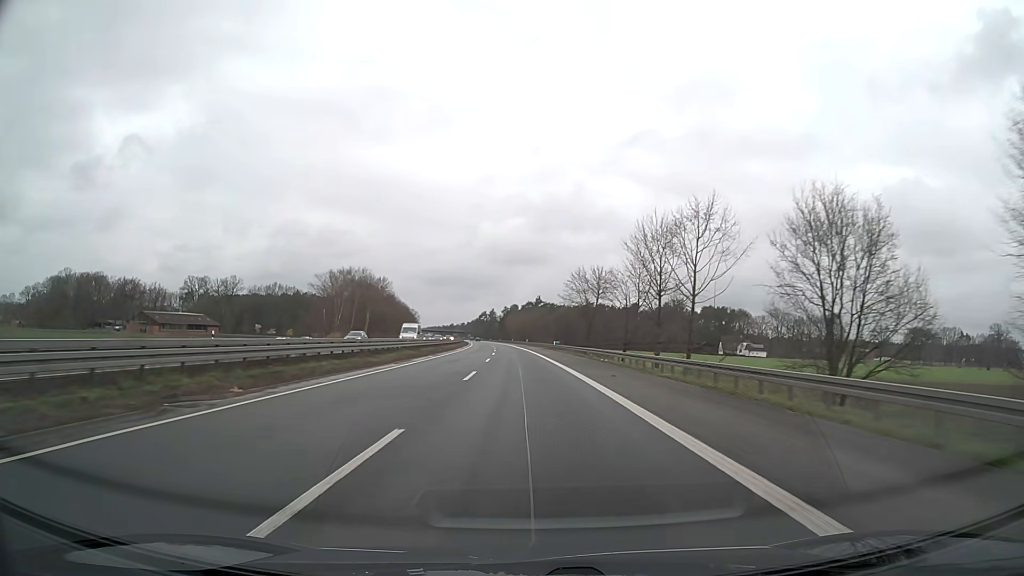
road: motorway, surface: asphalt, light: Day
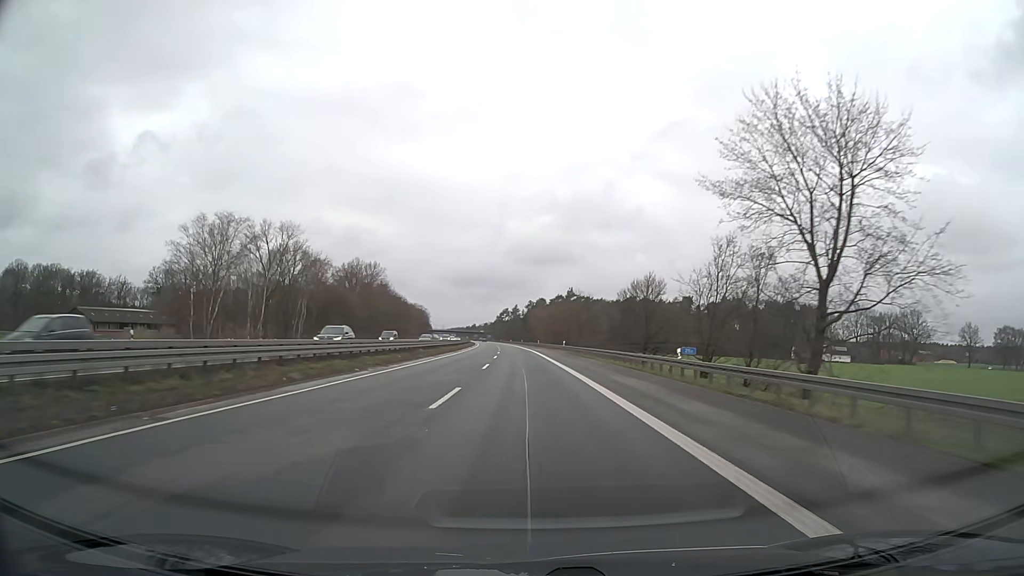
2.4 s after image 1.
(-1.2, +63.2) m; -2°
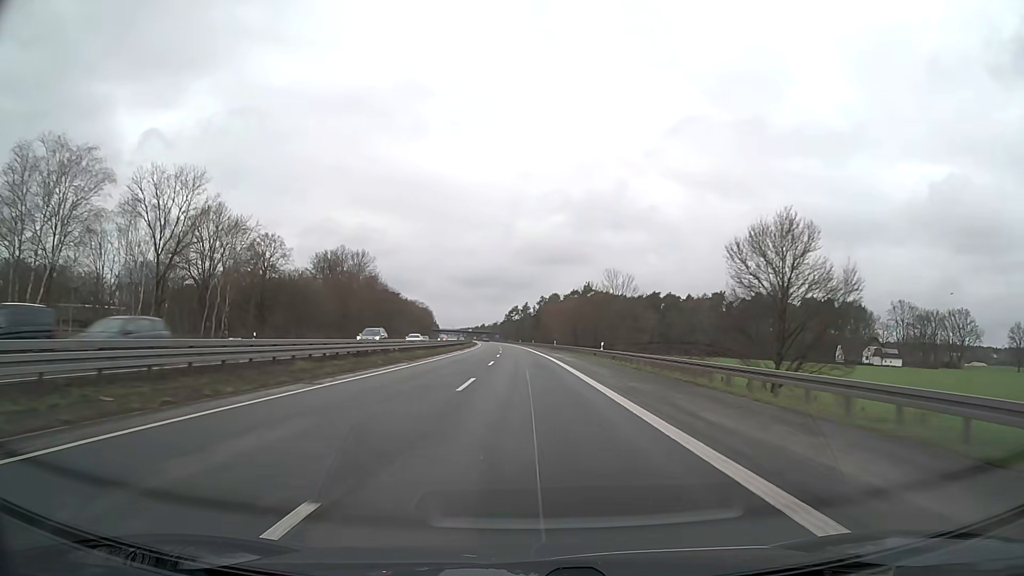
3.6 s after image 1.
(-0.3, +31.6) m; -1°
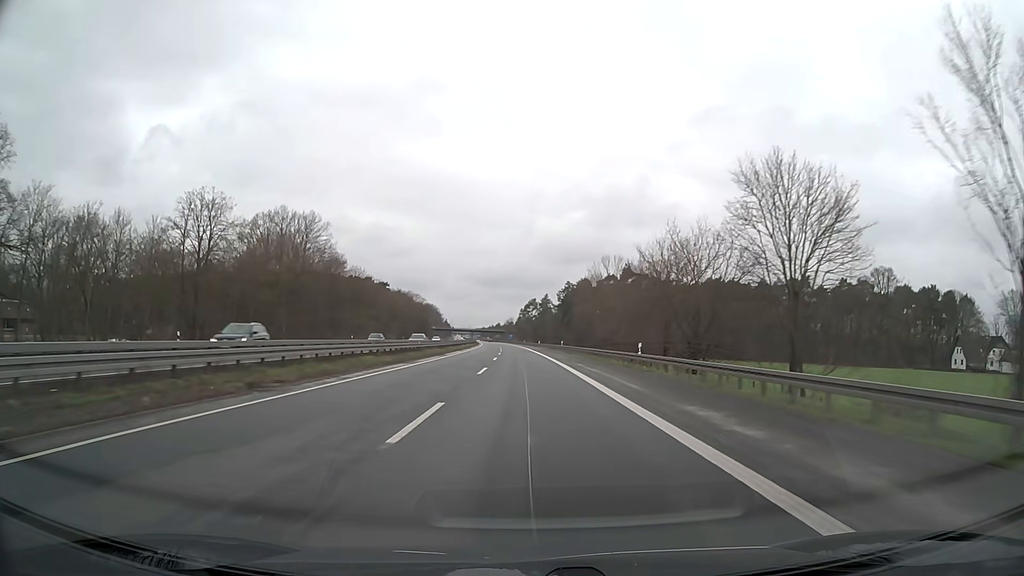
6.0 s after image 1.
(-0.6, +63.3) m; -1°
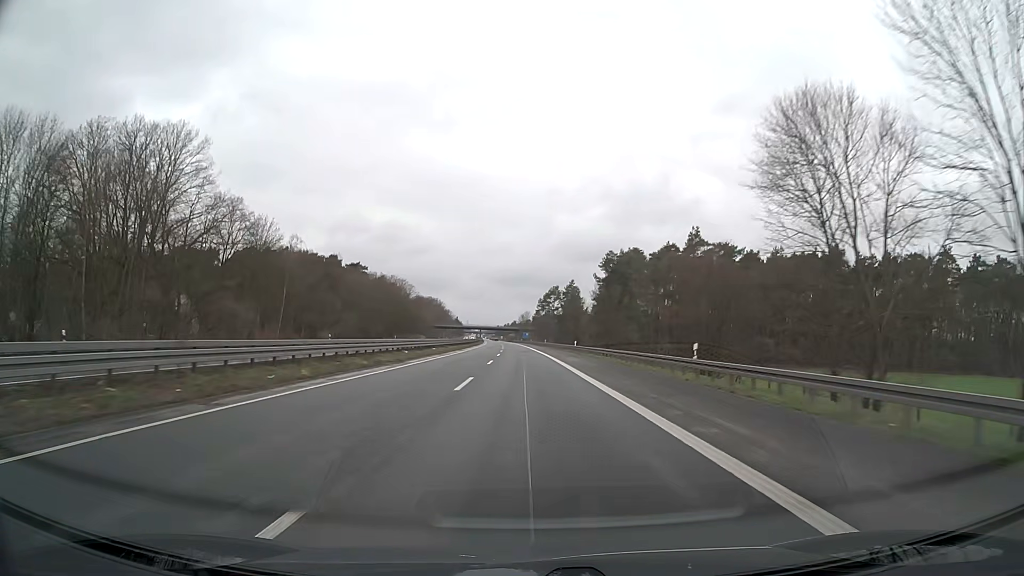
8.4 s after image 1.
(-0.8, +63.4) m; -1°
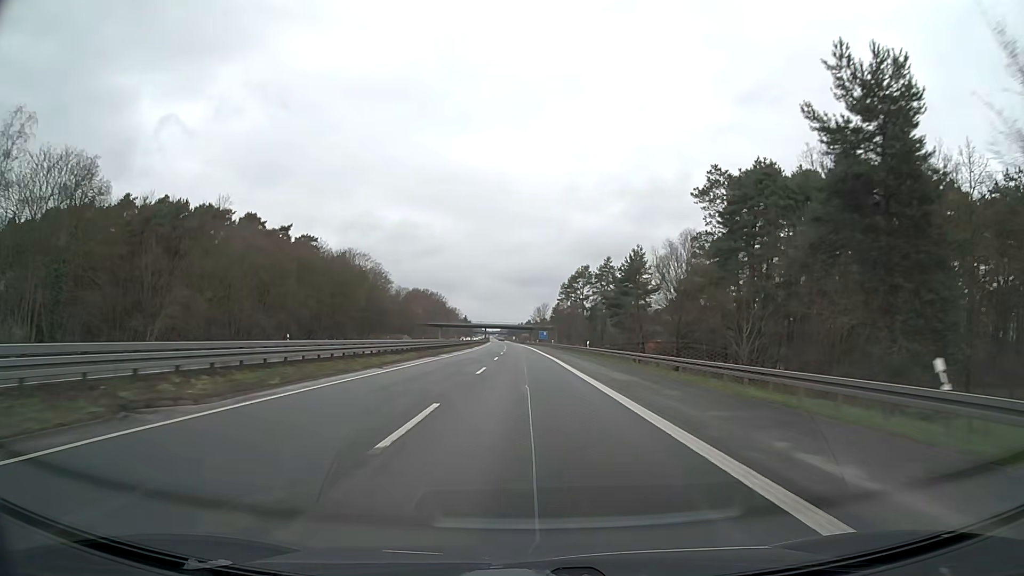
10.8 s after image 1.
(-0.8, +63.4) m; -1°
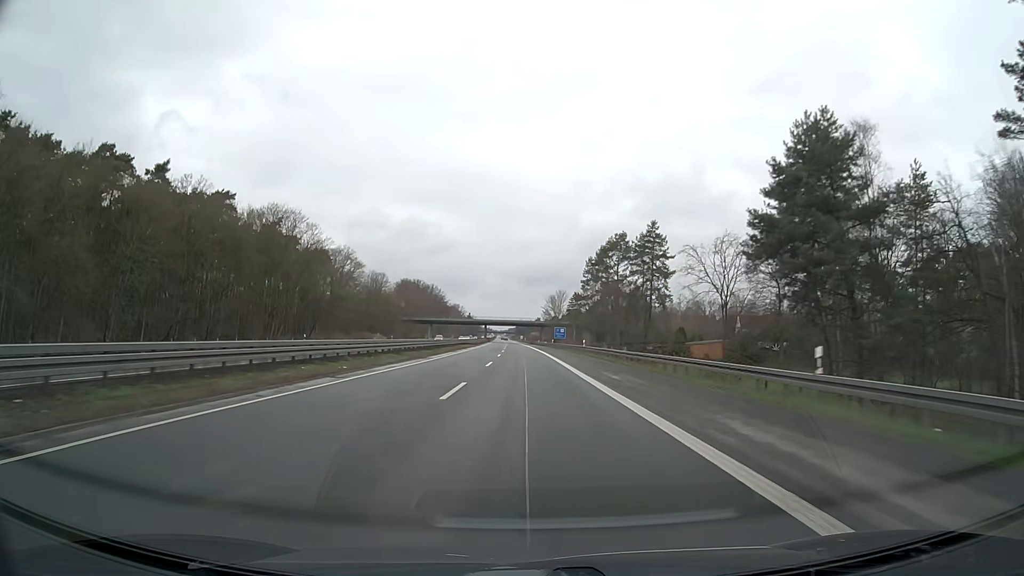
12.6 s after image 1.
(-0.3, +47.6) m; -1°
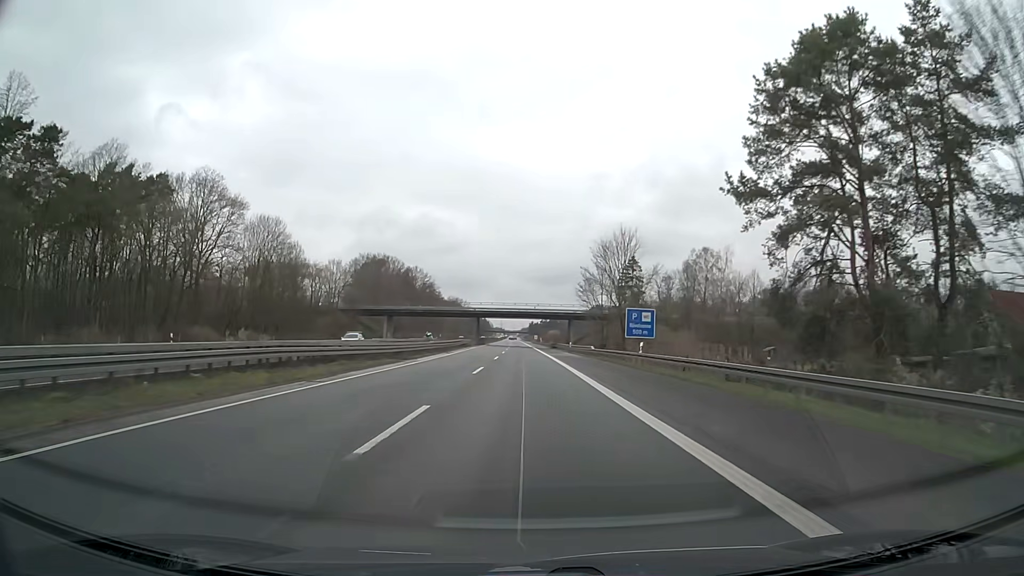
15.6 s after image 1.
(-0.8, +79.2) m; -1°
(0, +10) (0, +20) (0, +30) (0, +40) (0, +50) (0, +60) (0, +70) (-1, +80) (-1, +90) (-1, +100) m
